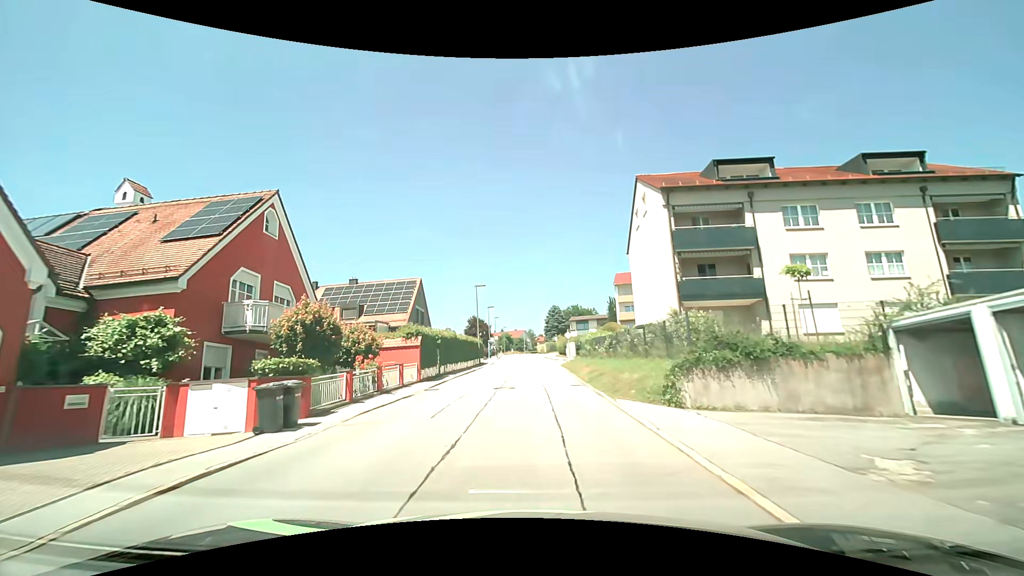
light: Day
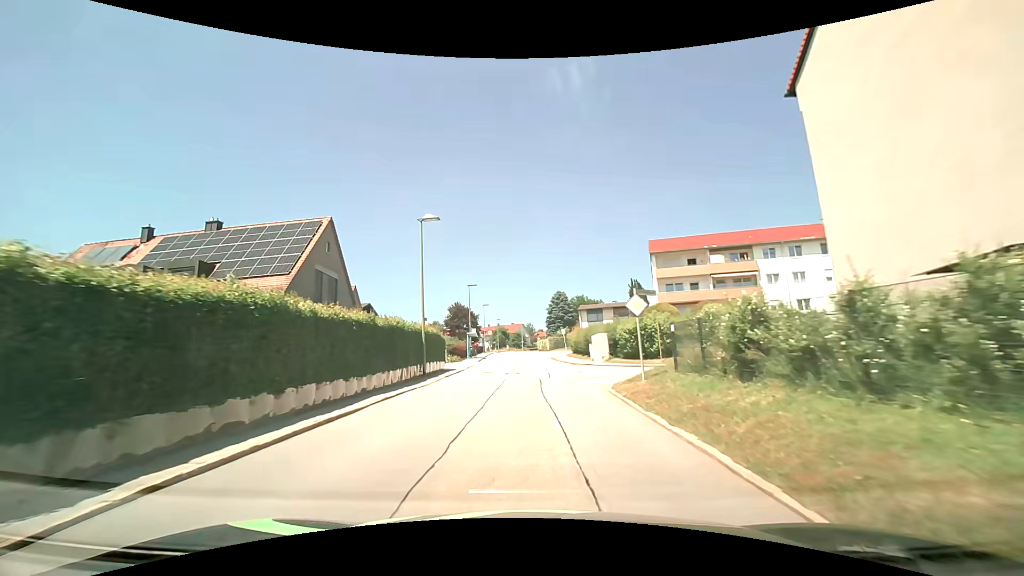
(+0.1, +24.7) m; 0°
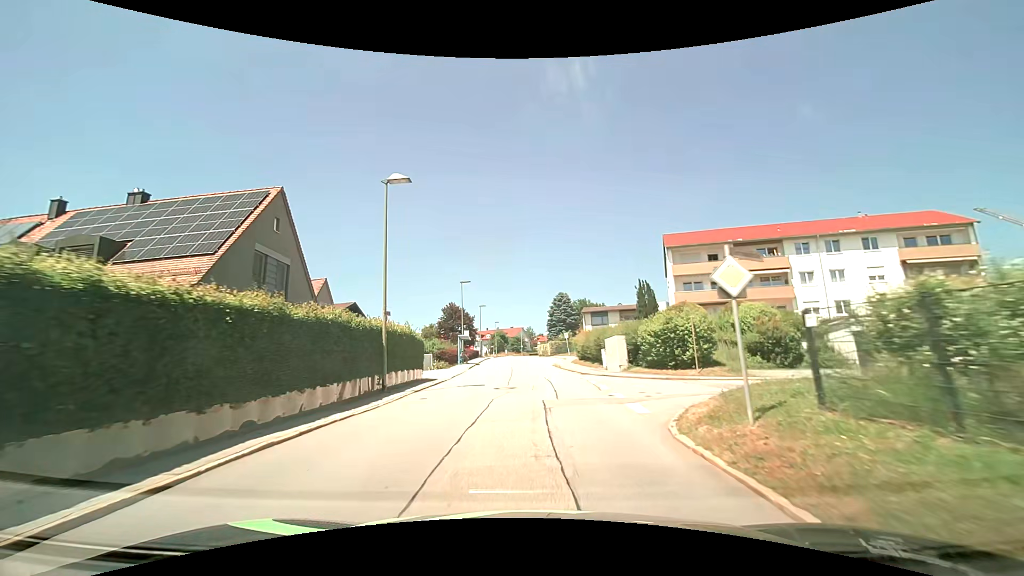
(0.0, +6.3) m; 0°
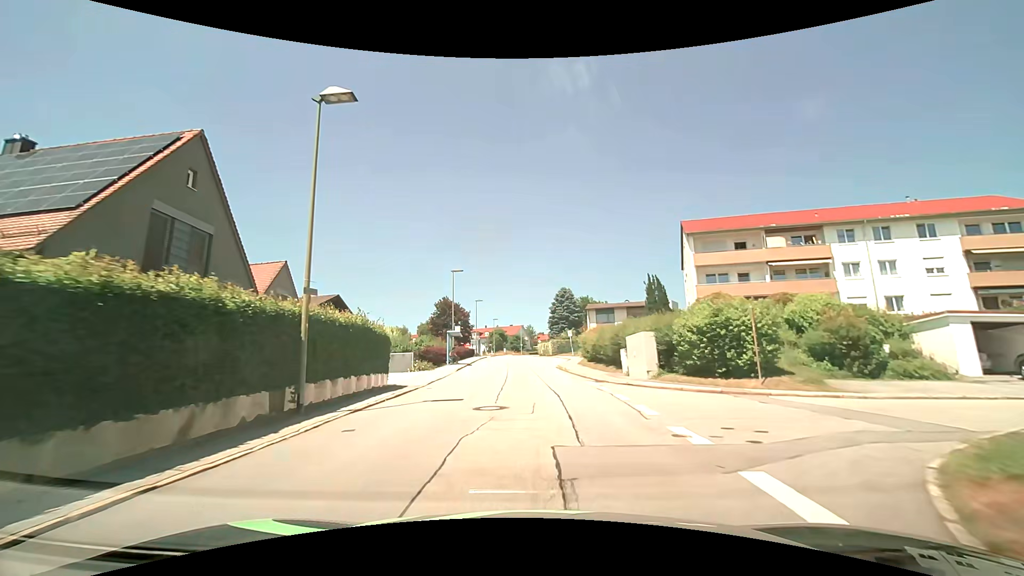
(0.0, +6.1) m; 0°
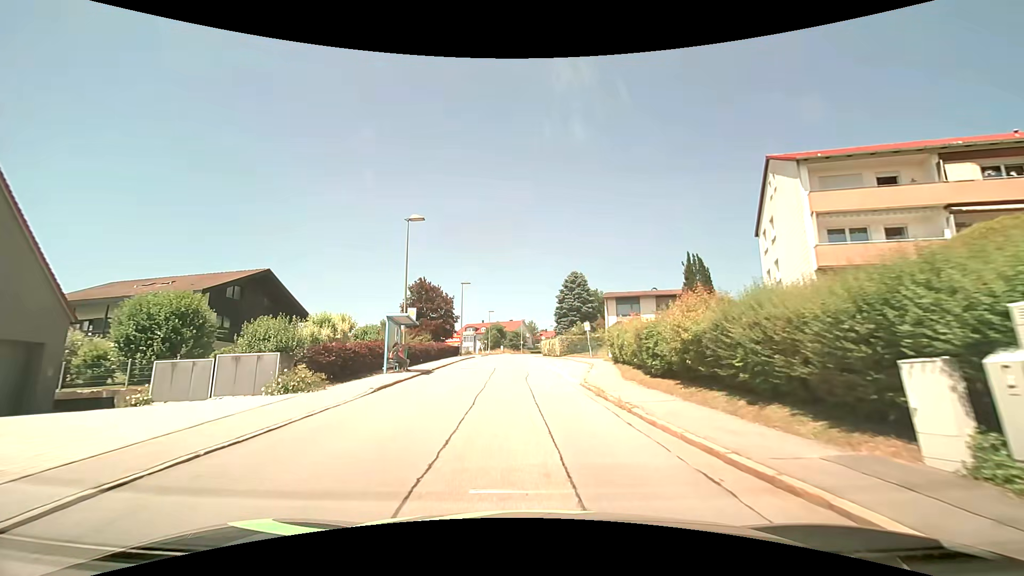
(0.0, +17.1) m; 0°
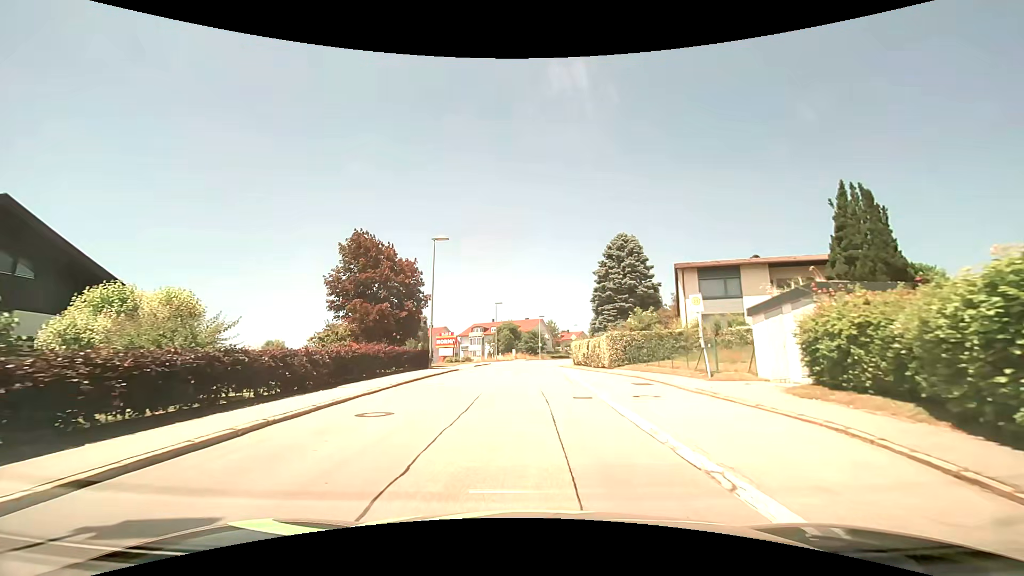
(-0.4, +24.9) m; -2°
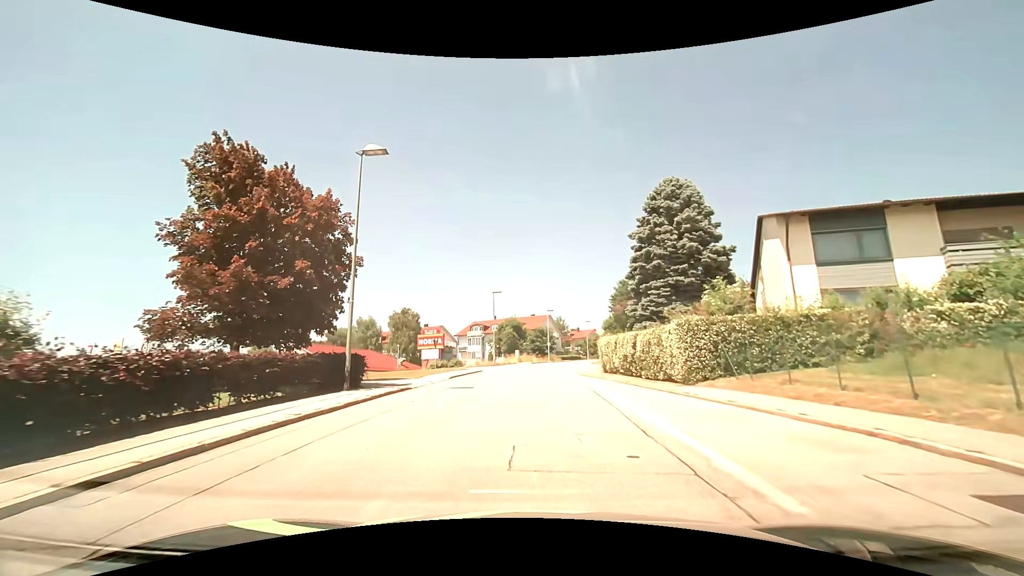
(0.0, +14.6) m; -1°
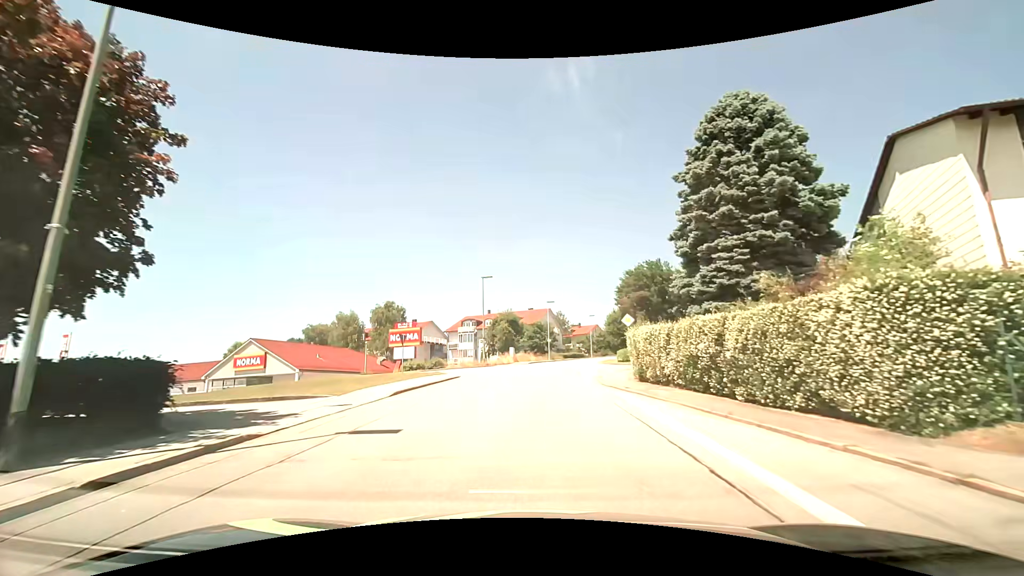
(0.0, +10.2) m; 0°
(0, +10) (+1, +20) (+1, +30) (+3, +40) (+4, +50) (+6, +60) (+9, +69) (+11, +79) (+14, +88) (+18, +98) m
